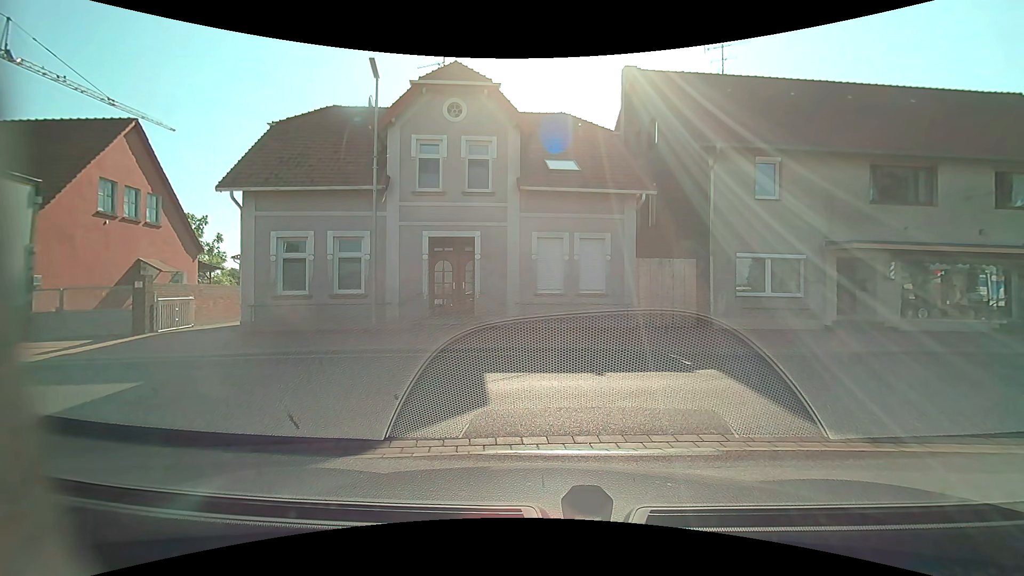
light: Day
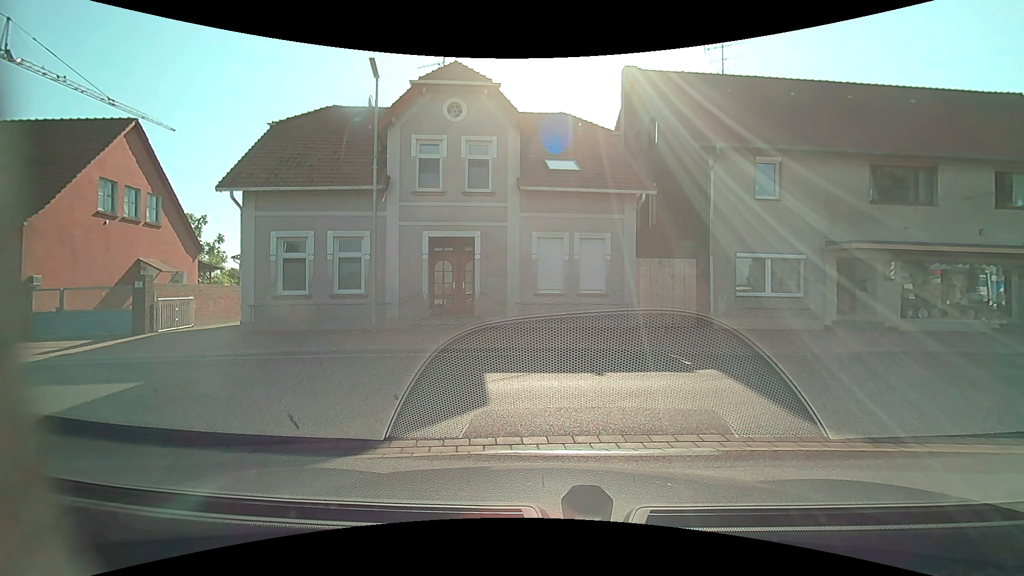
(0.0, 0.0) m; 0°
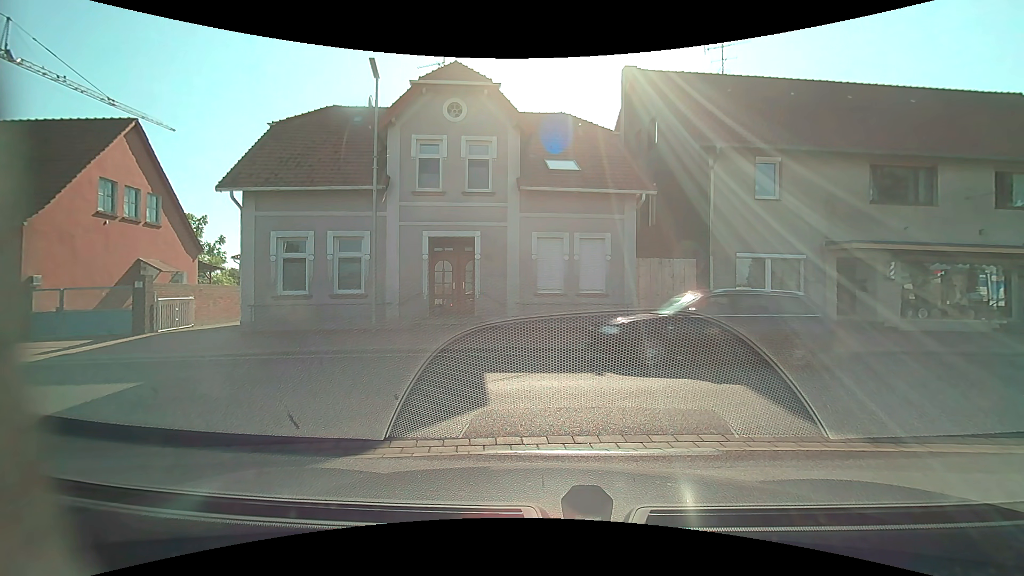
(0.0, 0.0) m; 0°
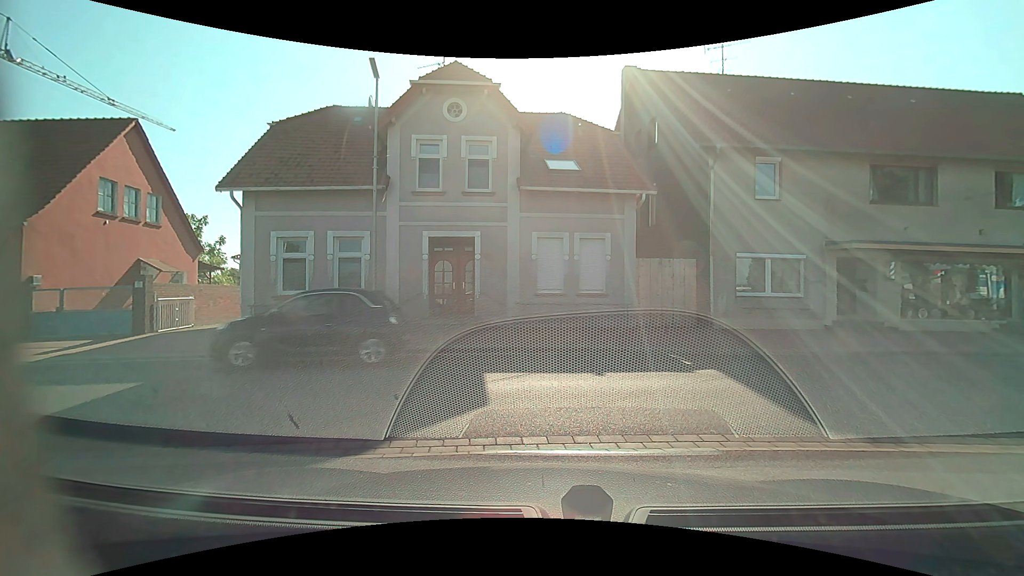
(0.0, 0.0) m; 0°
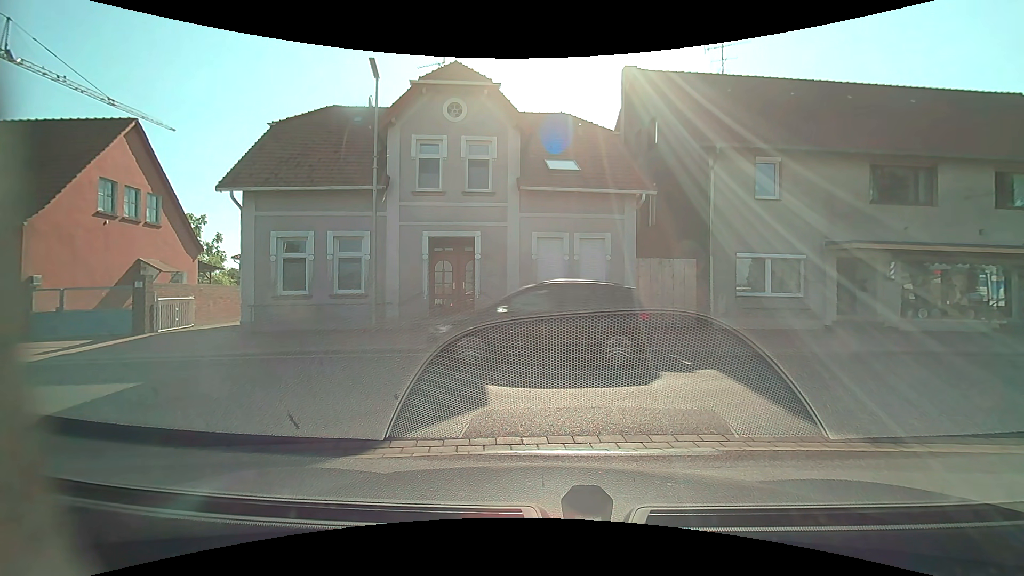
(0.0, 0.0) m; 0°
